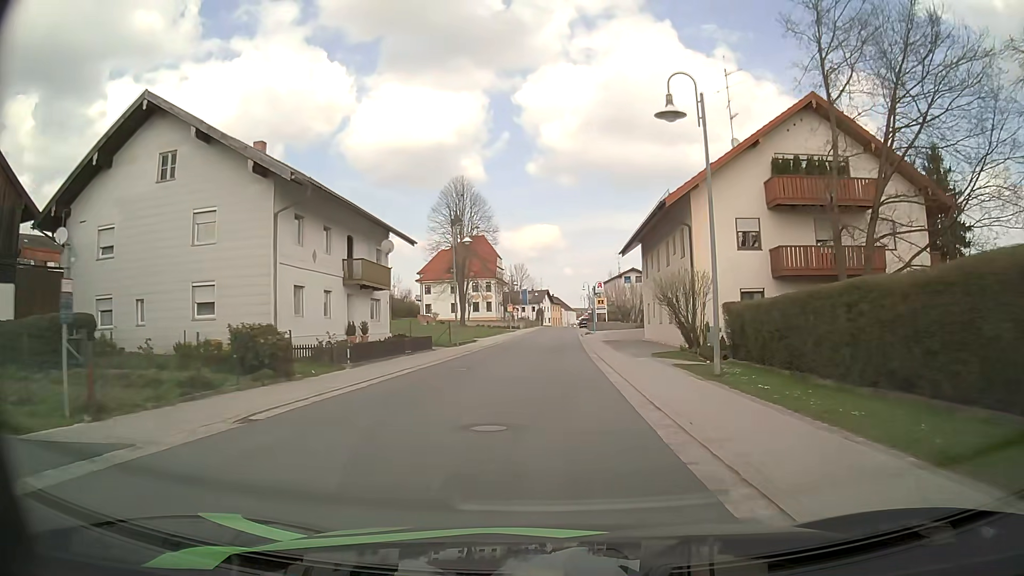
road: secondary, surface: asphalt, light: Day
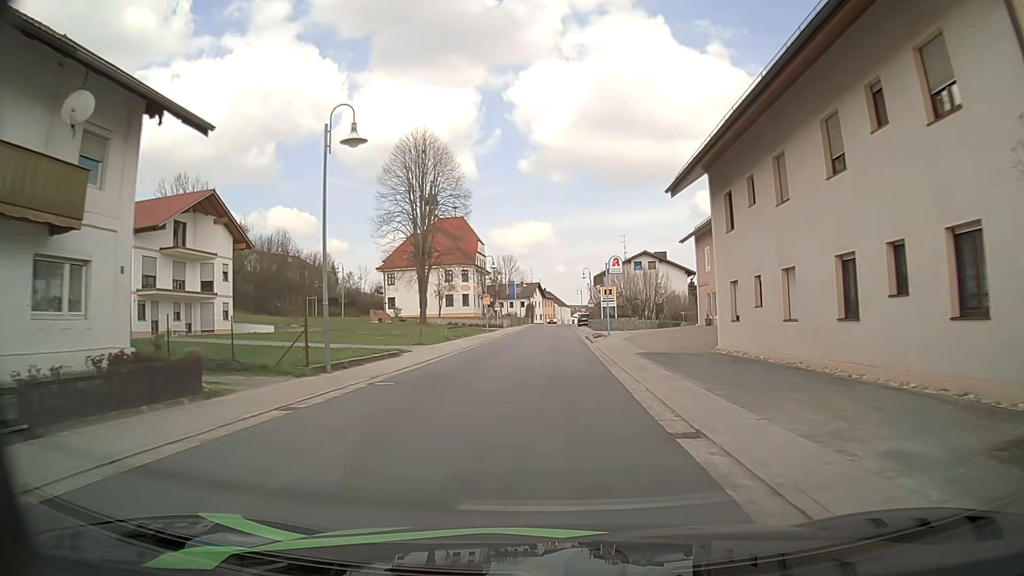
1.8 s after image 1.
(+0.1, +21.6) m; 0°
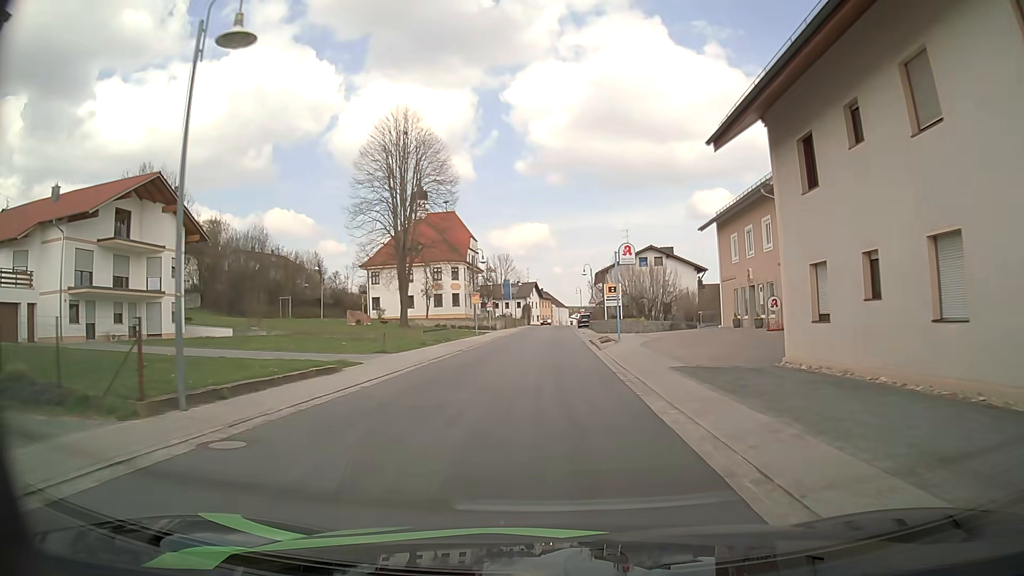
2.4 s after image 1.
(+0.1, +7.2) m; 0°
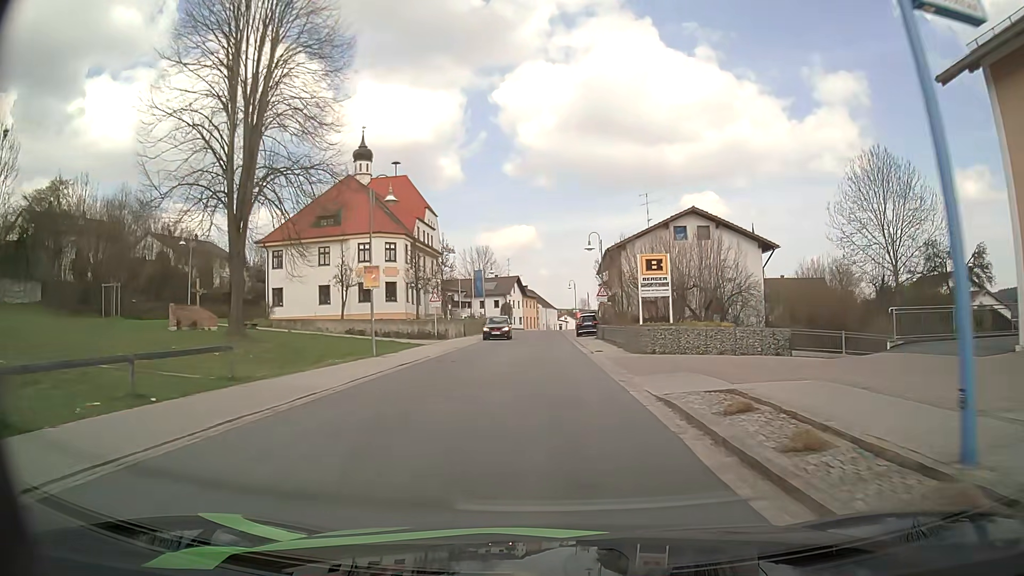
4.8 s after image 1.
(+0.4, +28.7) m; +1°
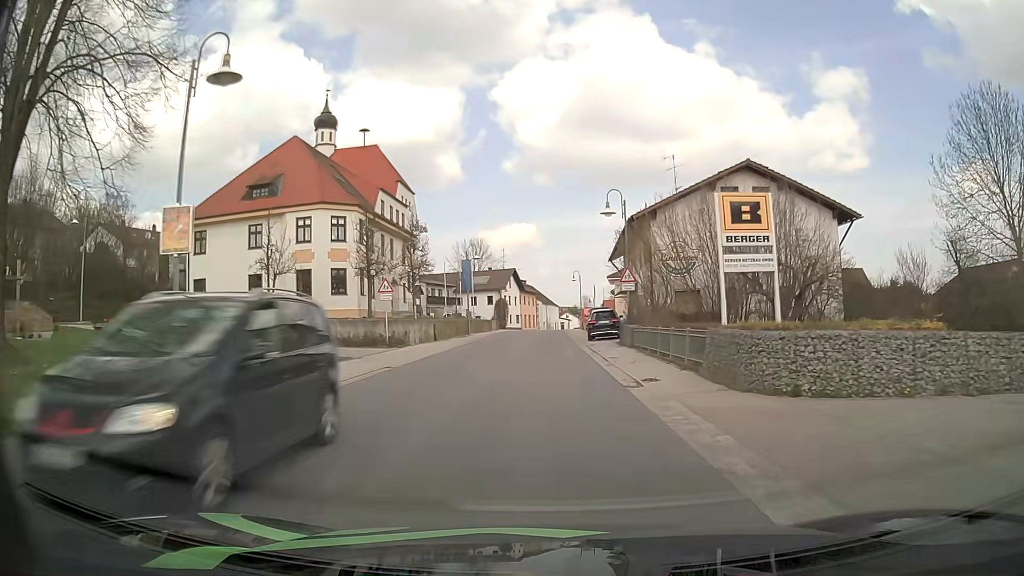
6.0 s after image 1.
(+0.1, +14.2) m; 0°
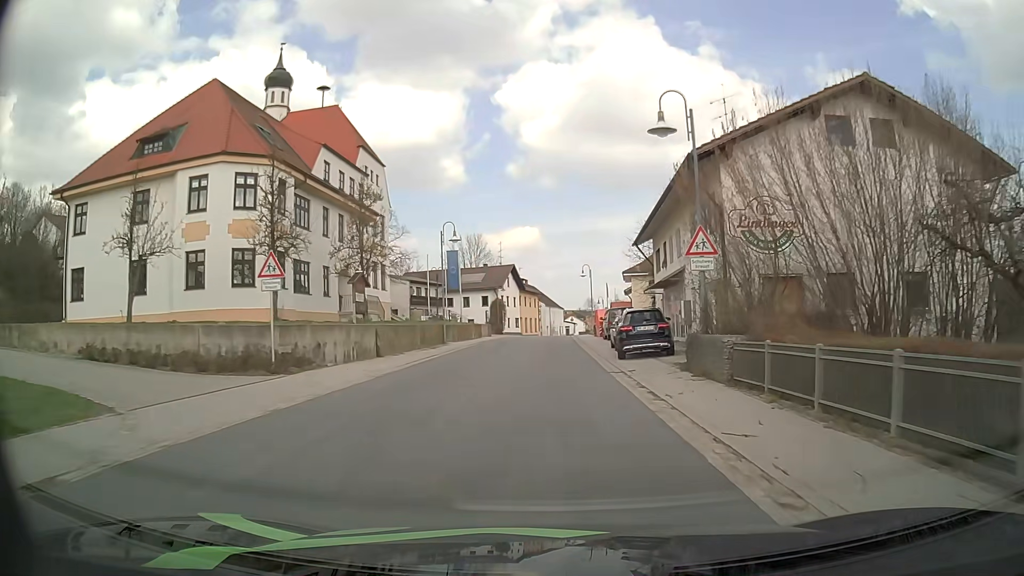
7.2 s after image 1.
(-0.1, +14.2) m; -1°
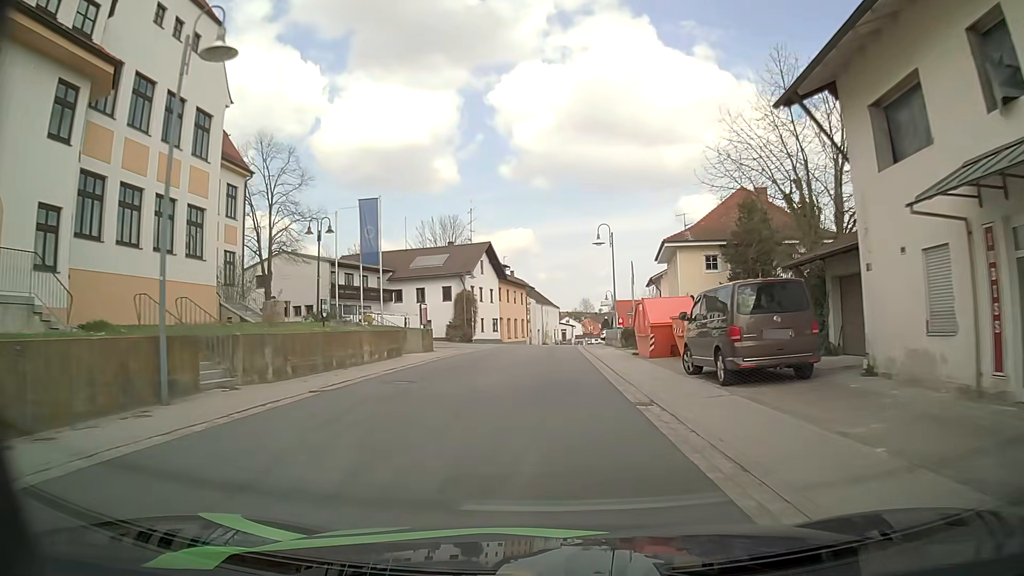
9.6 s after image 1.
(+0.3, +28.9) m; +1°
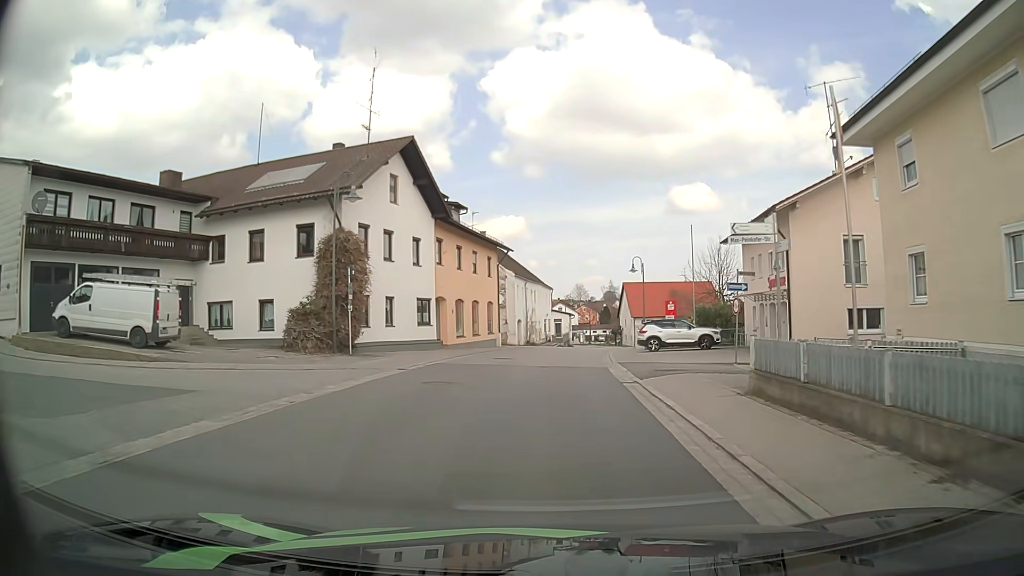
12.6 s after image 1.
(+0.2, +35.8) m; +1°
(0, +10) (0, +20) (+1, +30) (+2, +40) (+3, +50) (+5, +60) (+7, +69) (+9, +79) (+10, +89) (+10, +99) m
